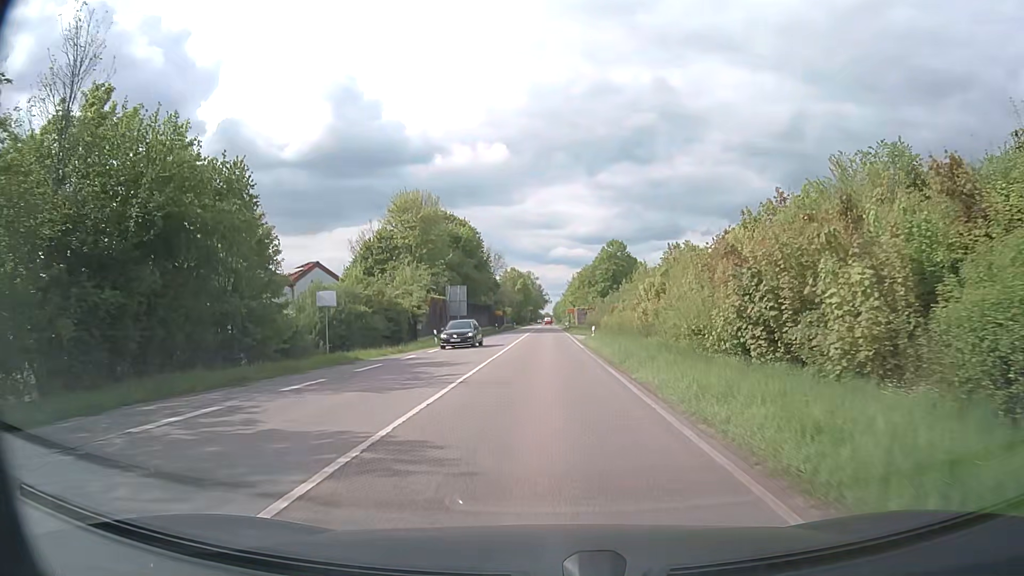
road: secondary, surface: asphalt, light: Day
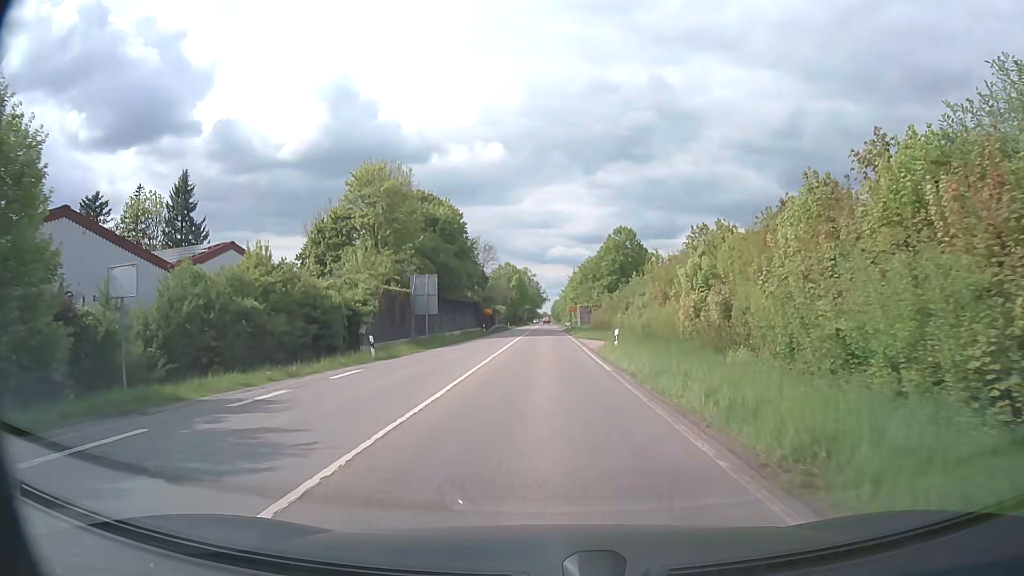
(0.0, +14.5) m; 0°
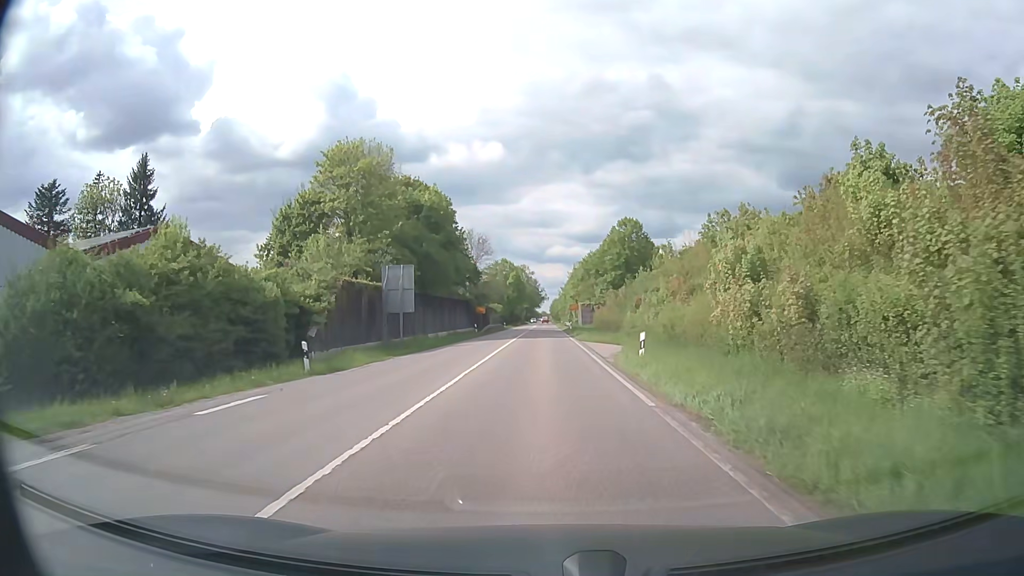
(0.0, +7.4) m; 0°
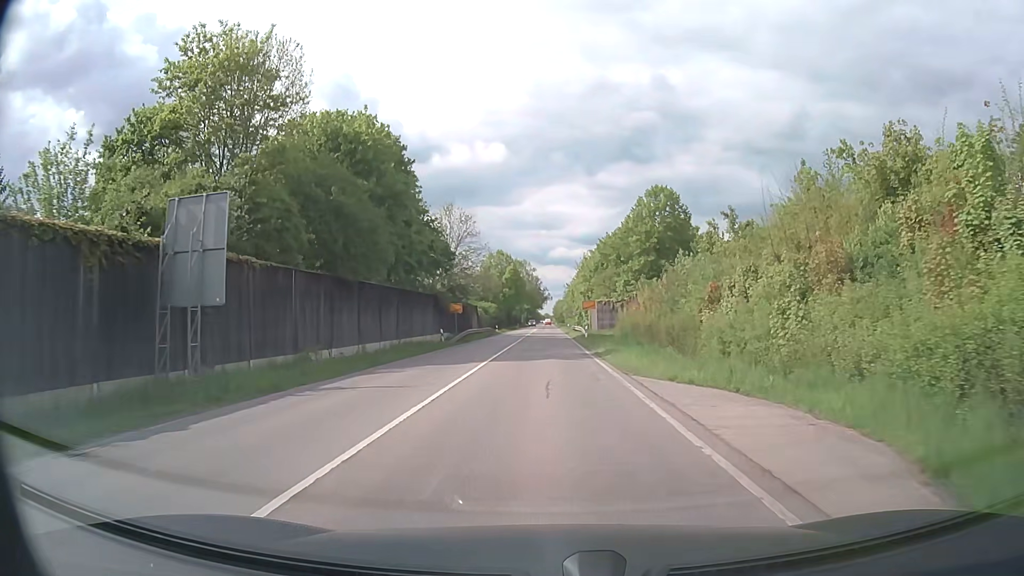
(-0.1, +22.4) m; 0°
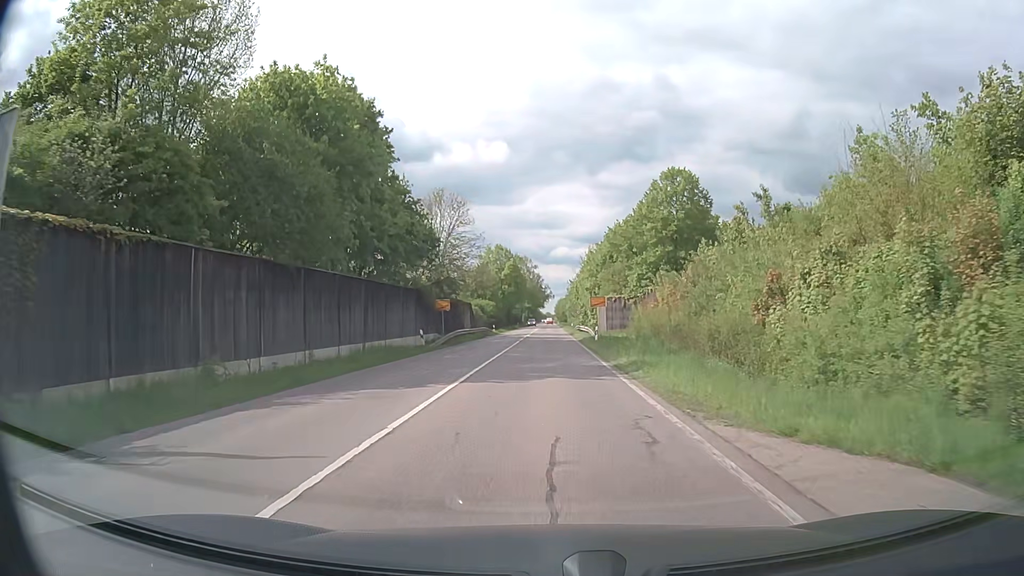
(0.0, +7.6) m; 0°
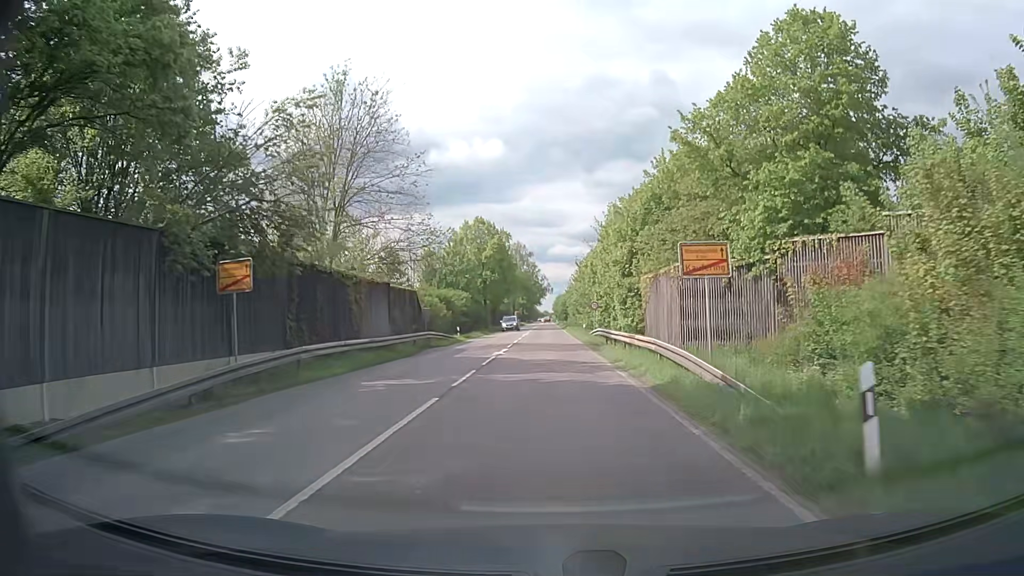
(0.0, +30.8) m; 0°
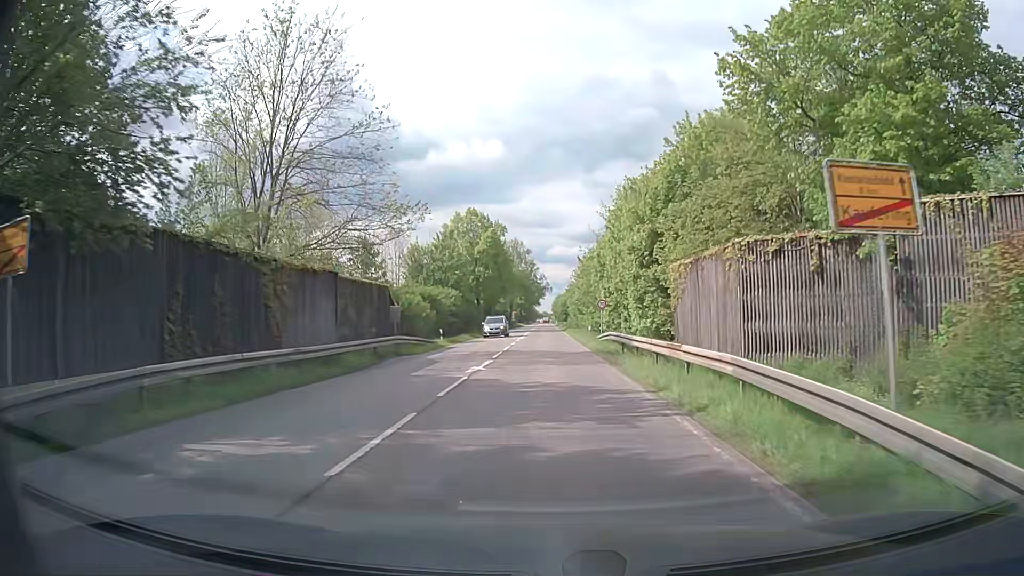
(0.0, +7.7) m; 0°
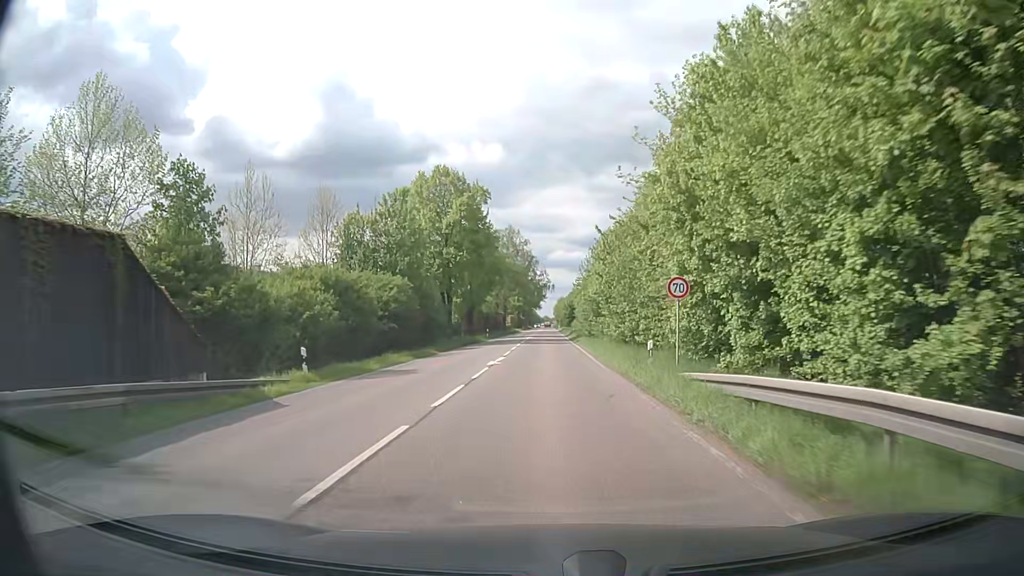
(0.0, +25.0) m; 0°
(0, +10) (0, +20) (0, +30) (0, +40) (0, +50) (0, +60) (0, +70) (0, +80) (0, +90) (0, +100) m
